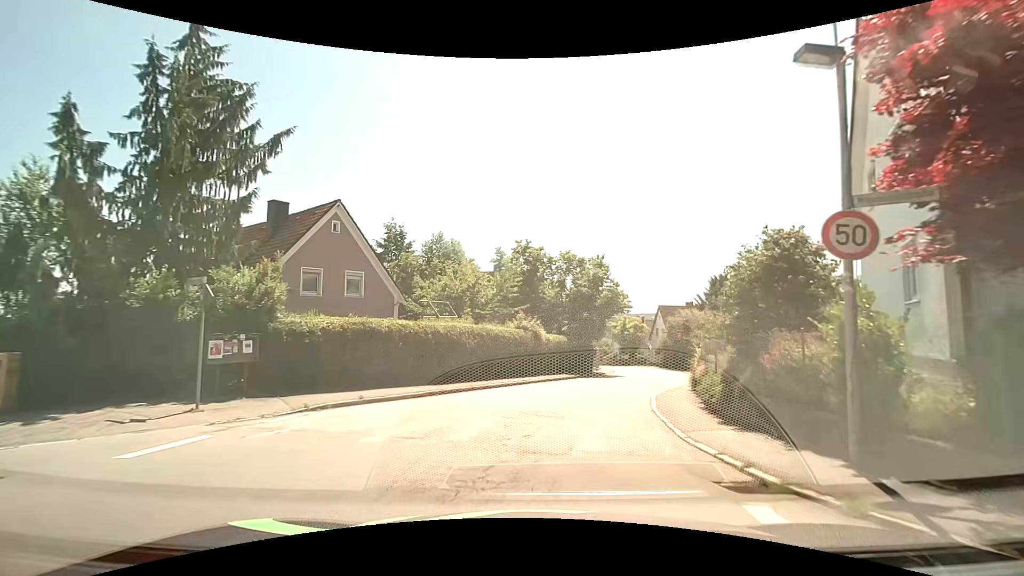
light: Day
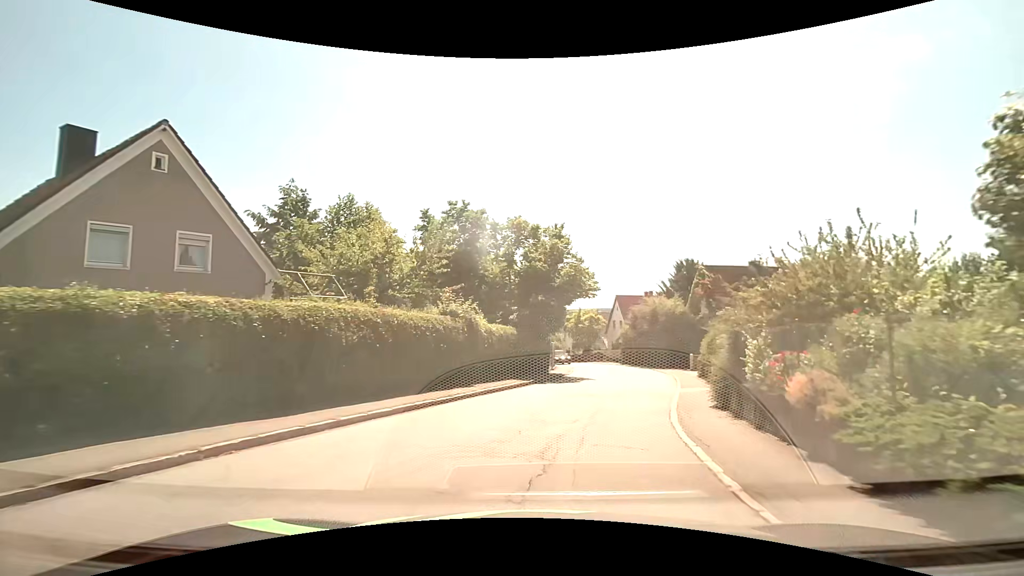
(+0.2, +7.7) m; +5°
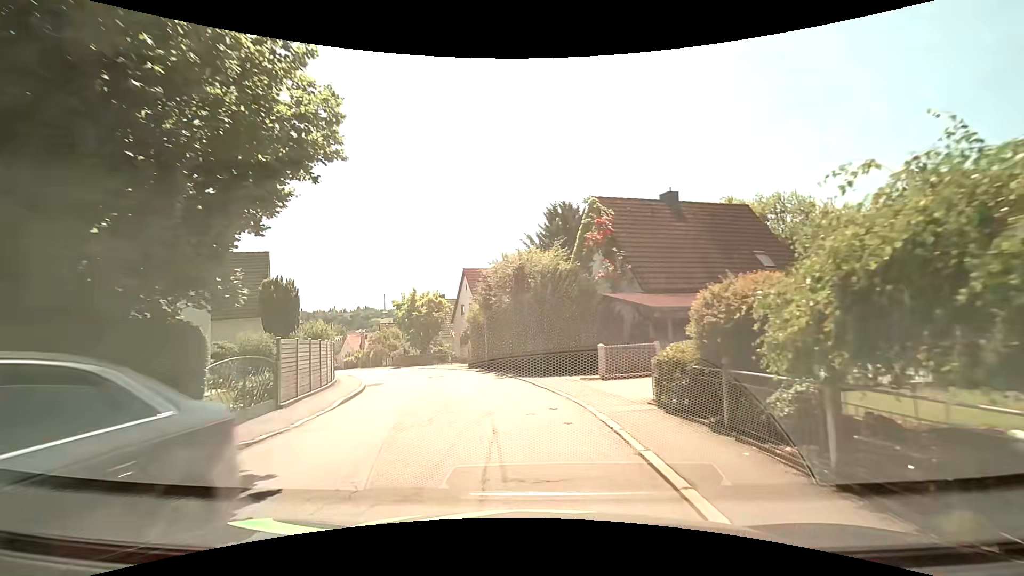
(+3.3, +18.7) m; +16°
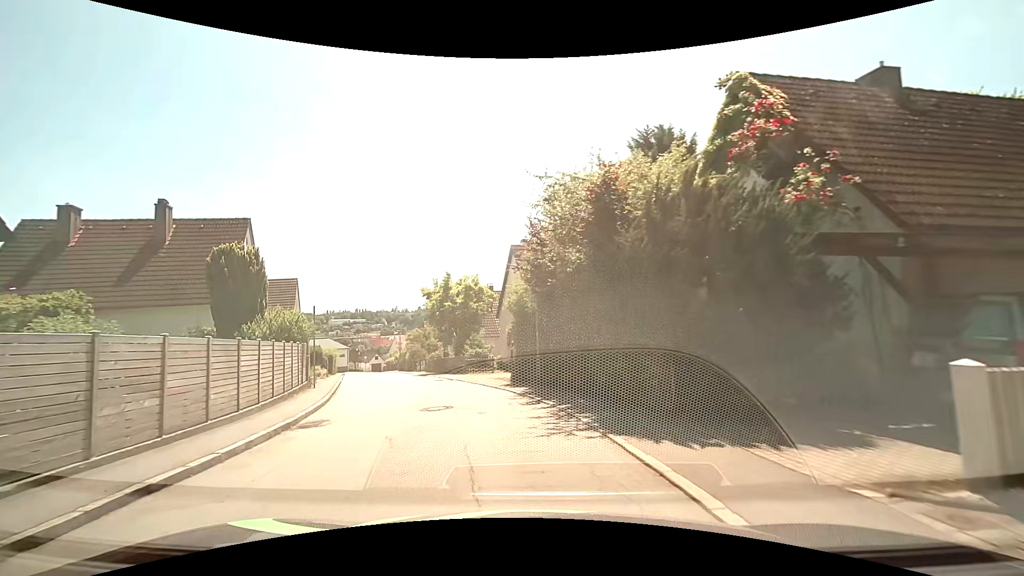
(-0.6, +11.2) m; -7°
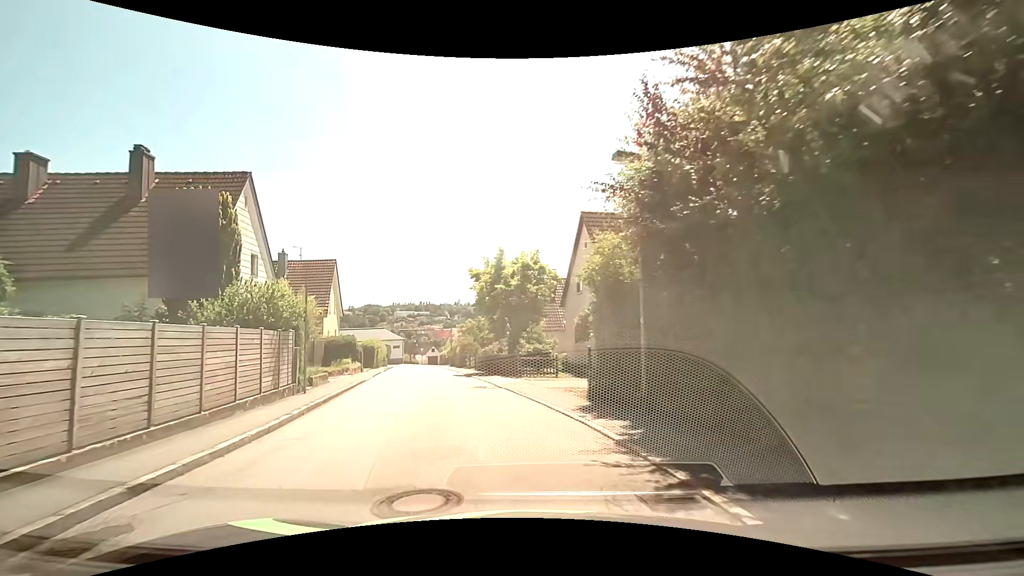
(-0.4, +7.4) m; -7°
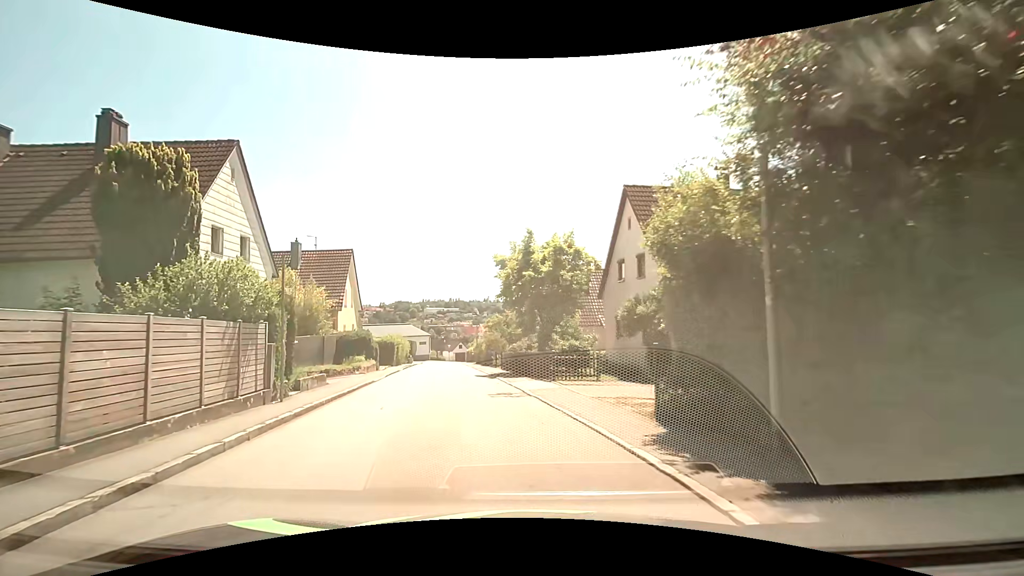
(-0.1, +3.7) m; -4°
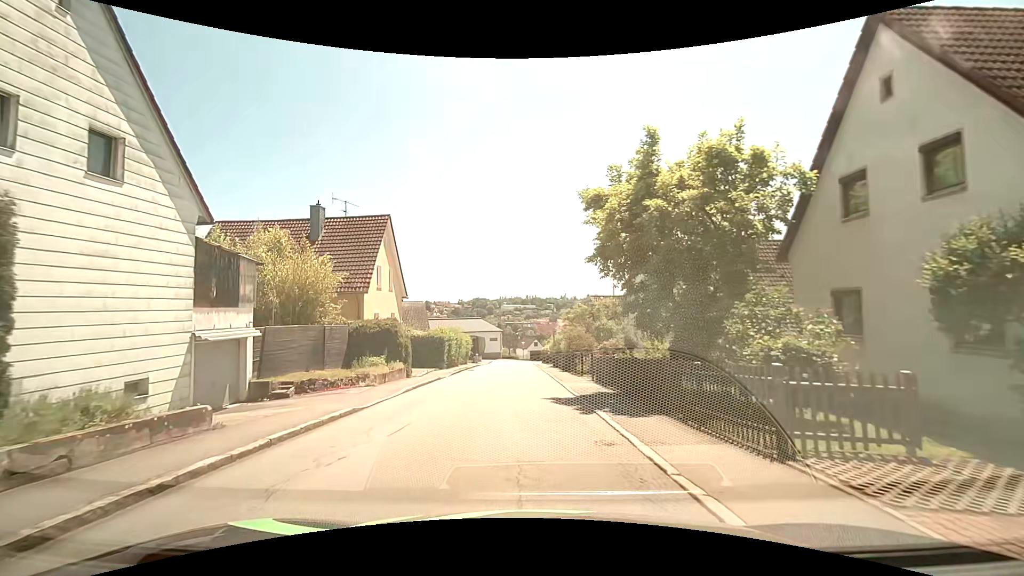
(-0.8, +11.0) m; -7°
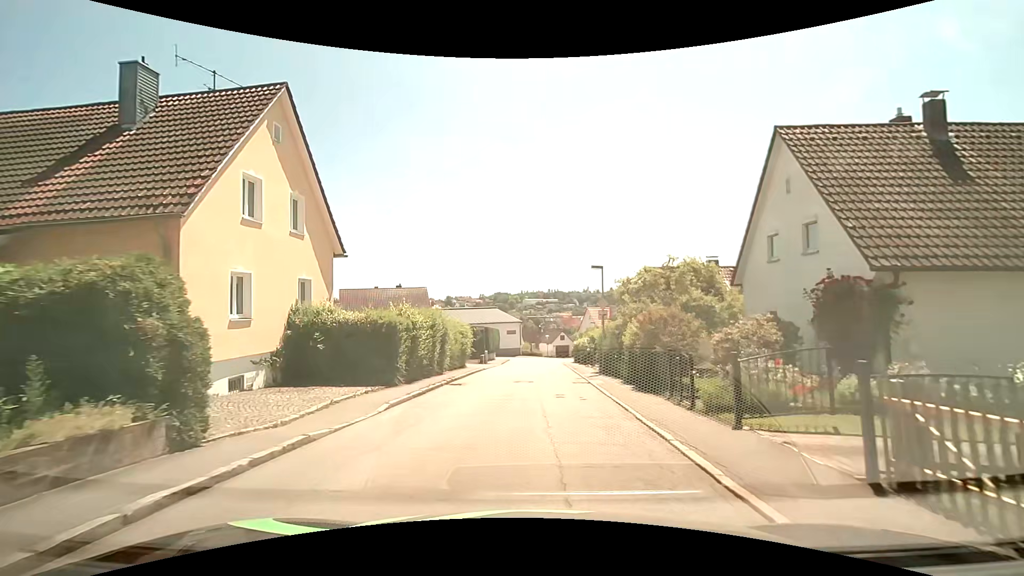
(-0.7, +15.6) m; -3°
(0, +10) (0, +20) (0, +30) (0, +40) (0, +50) (+1, +60) (+6, +69) (+14, +74) (+23, +78) (+32, +84) m
